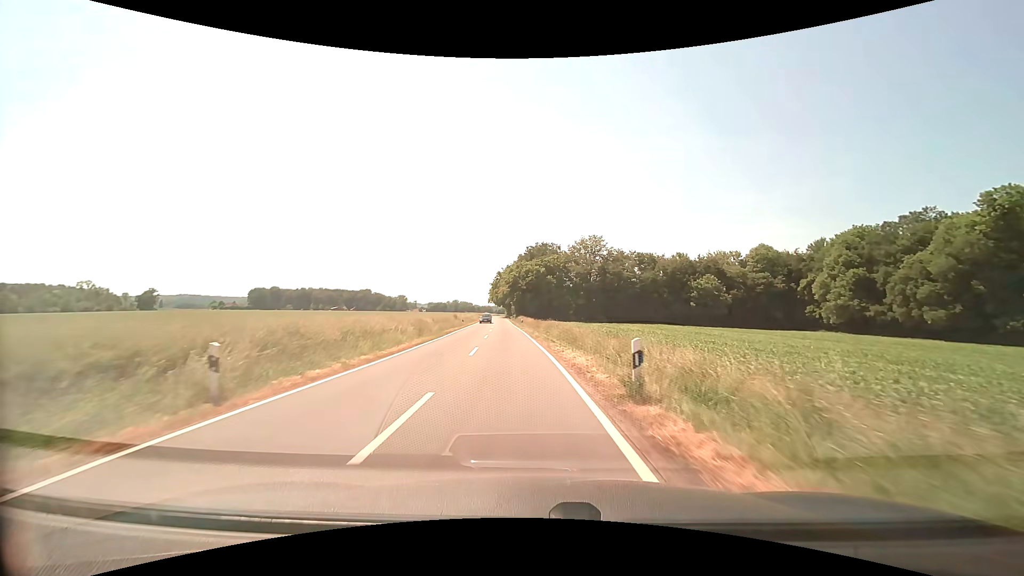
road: secondary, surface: asphalt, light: Day
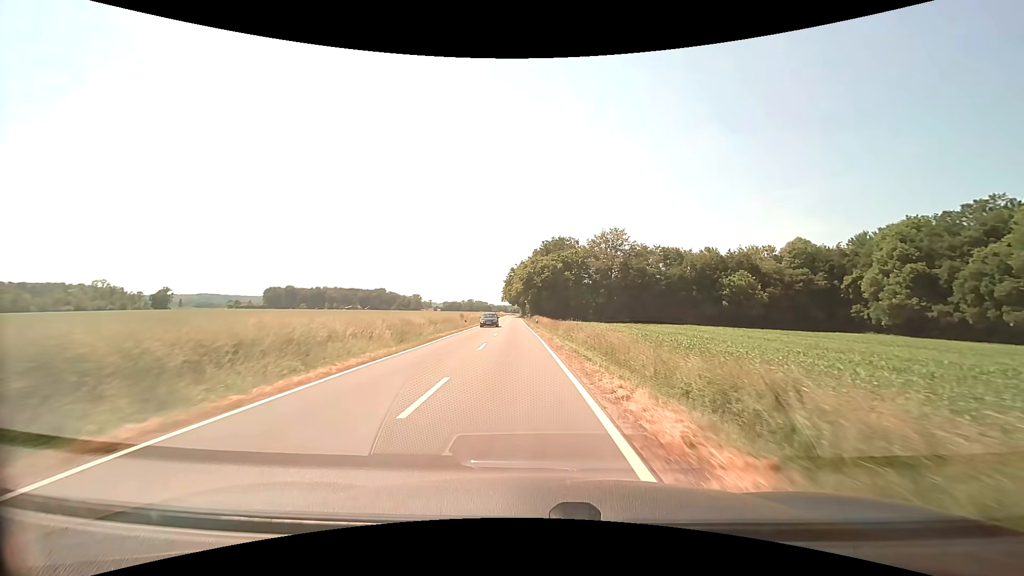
(-0.2, +10.2) m; -2°
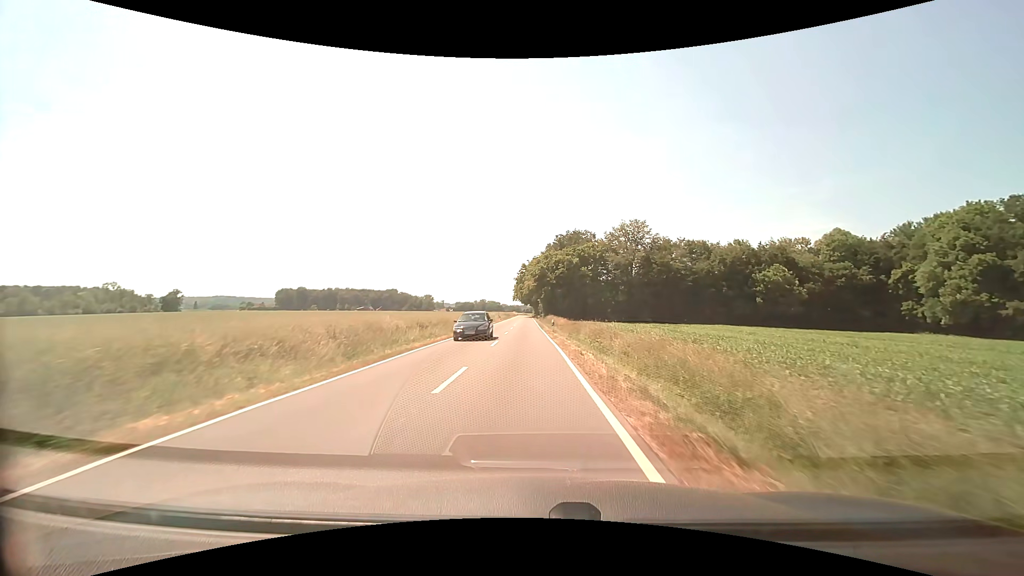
(-0.1, +10.2) m; -1°
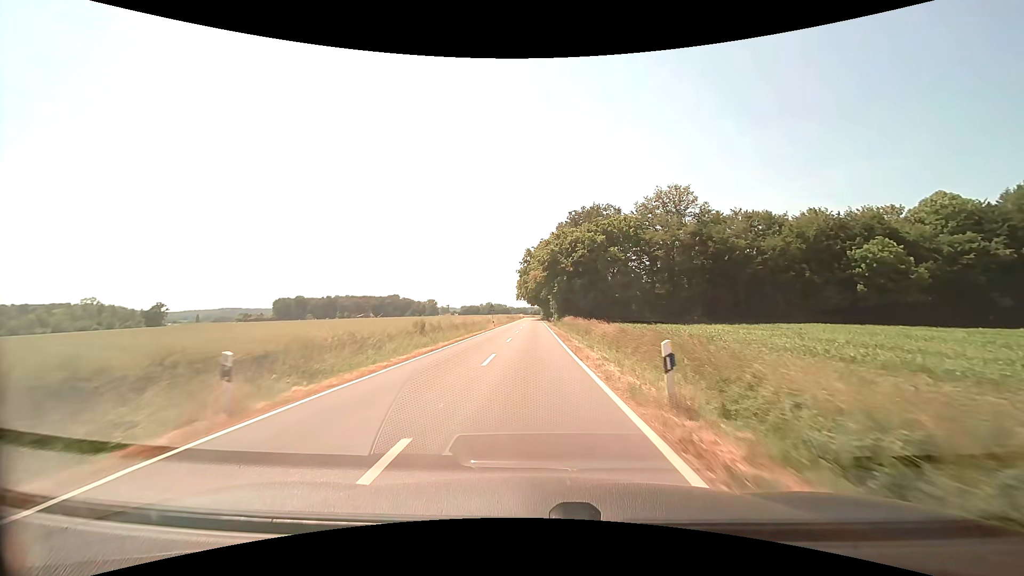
(-0.5, +31.0) m; -1°
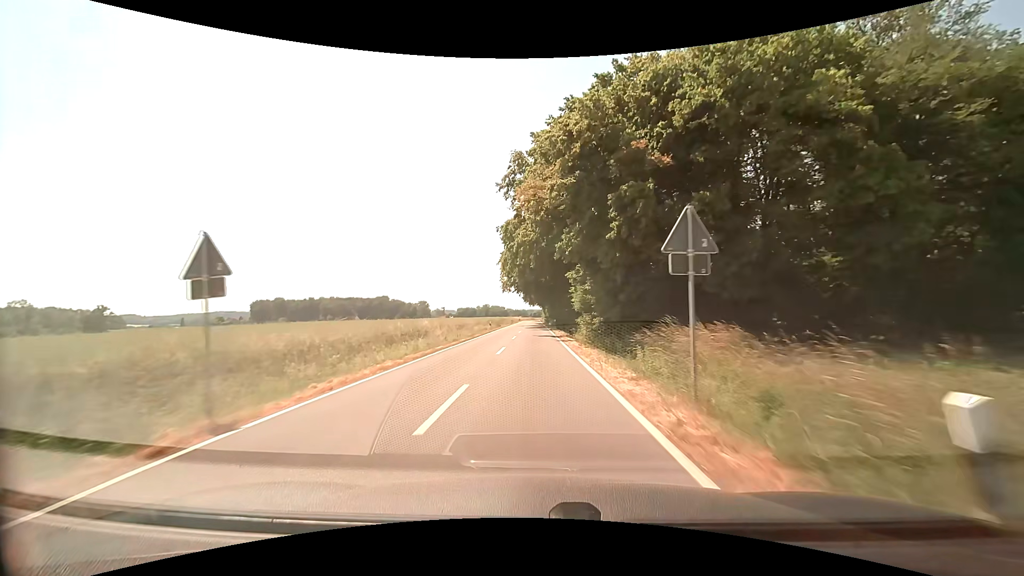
(-0.1, +56.0) m; 0°
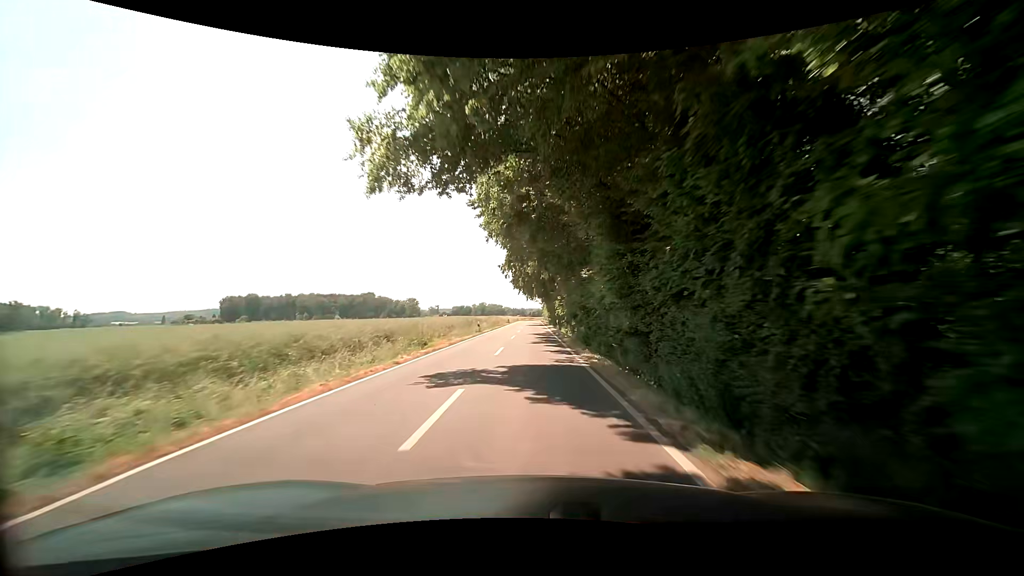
(-0.2, +60.9) m; 0°
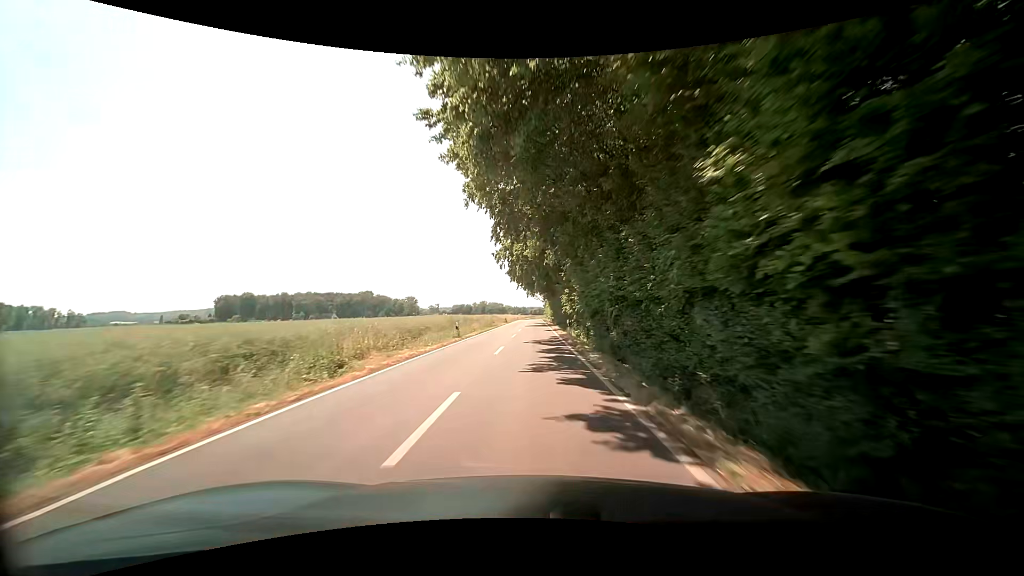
(0.0, +12.6) m; 0°
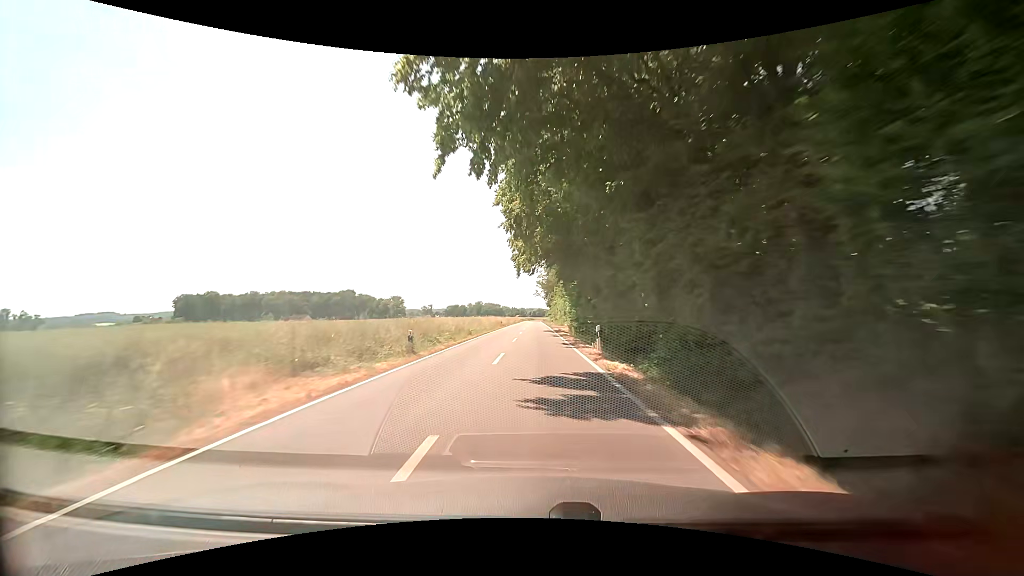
(+0.2, +63.0) m; 0°
(0, +10) (0, +20) (0, +30) (0, +40) (+1, +50) (+1, +60) (+1, +70) (+1, +80) (+1, +90) (+1, +100) m
